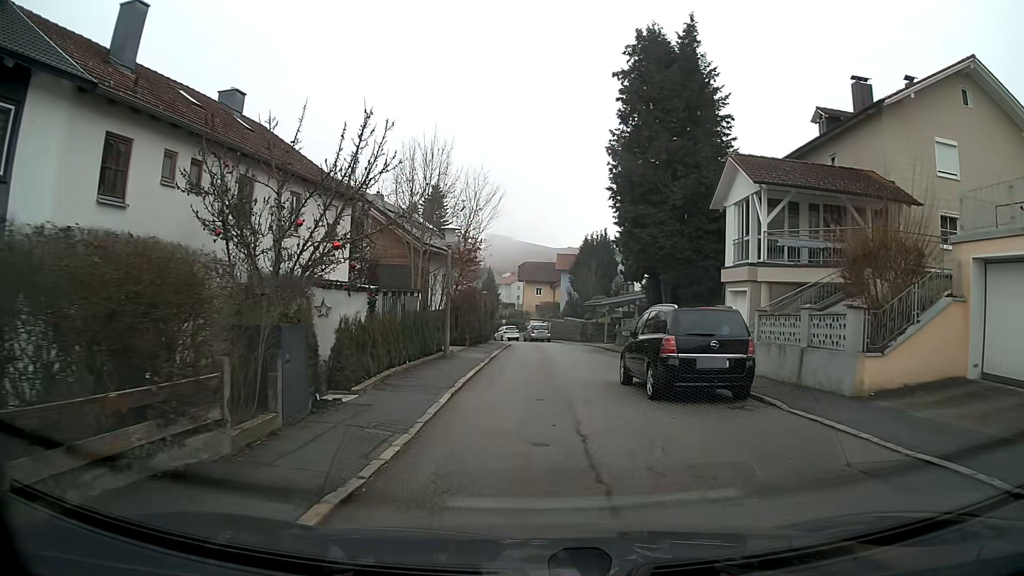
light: Day
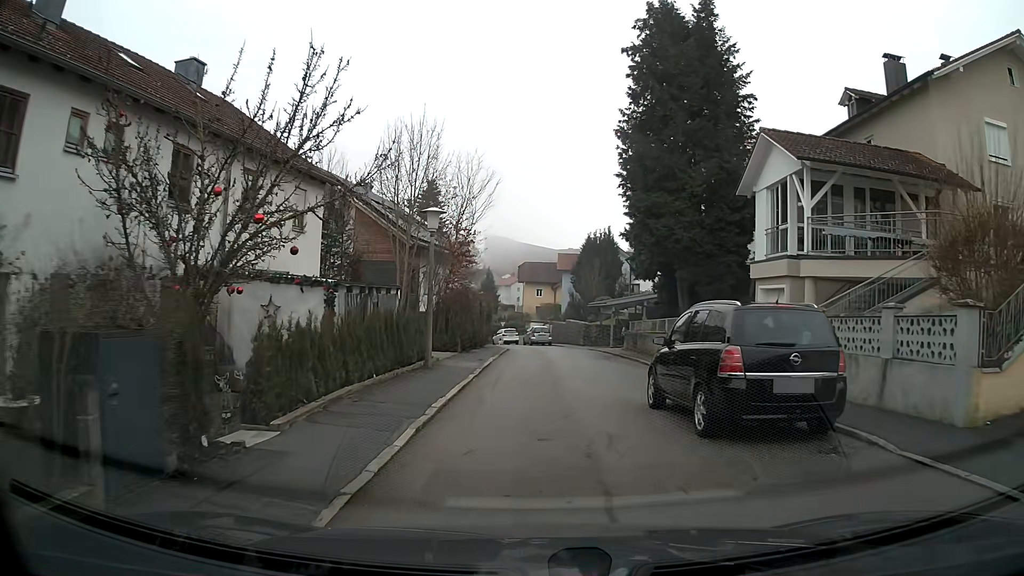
(0.0, +3.5) m; 0°
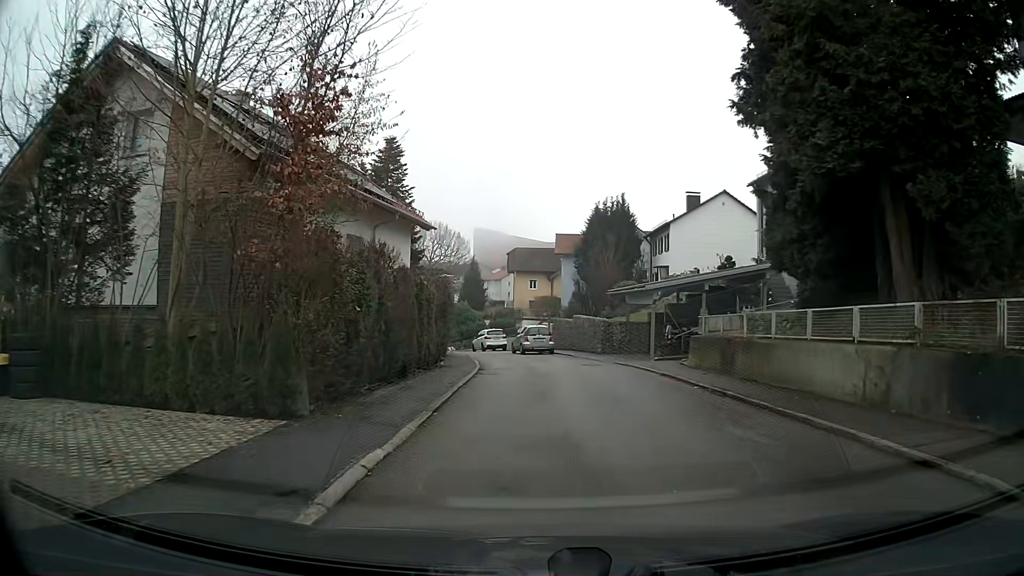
(+0.1, +17.4) m; +1°
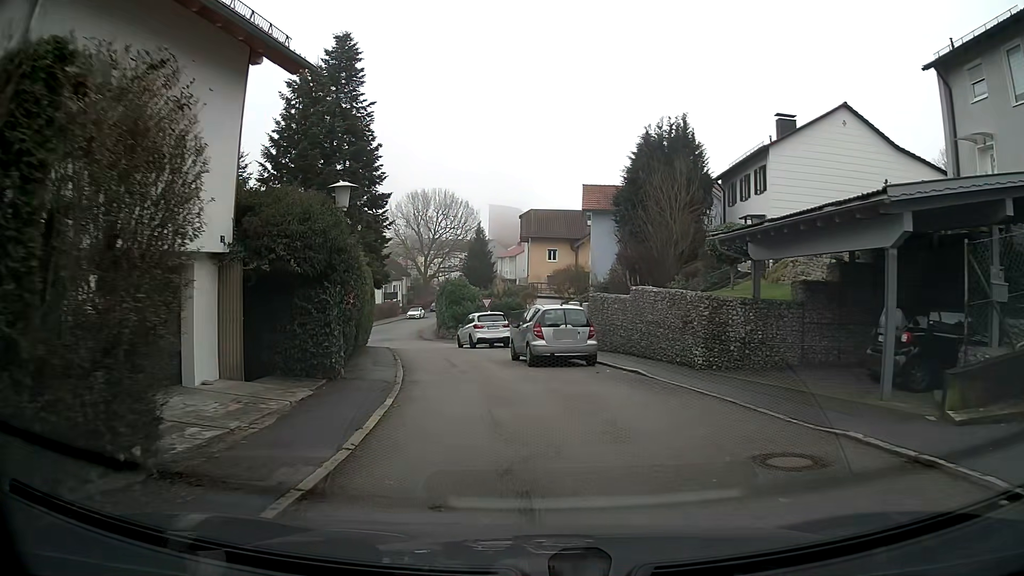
(-0.2, +18.9) m; -2°
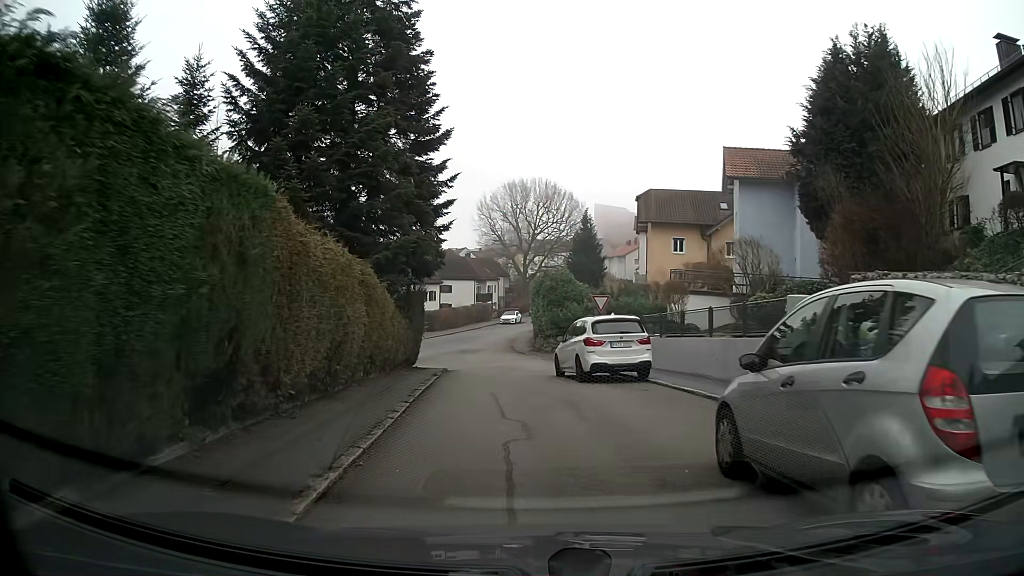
(-1.0, +13.9) m; -9°
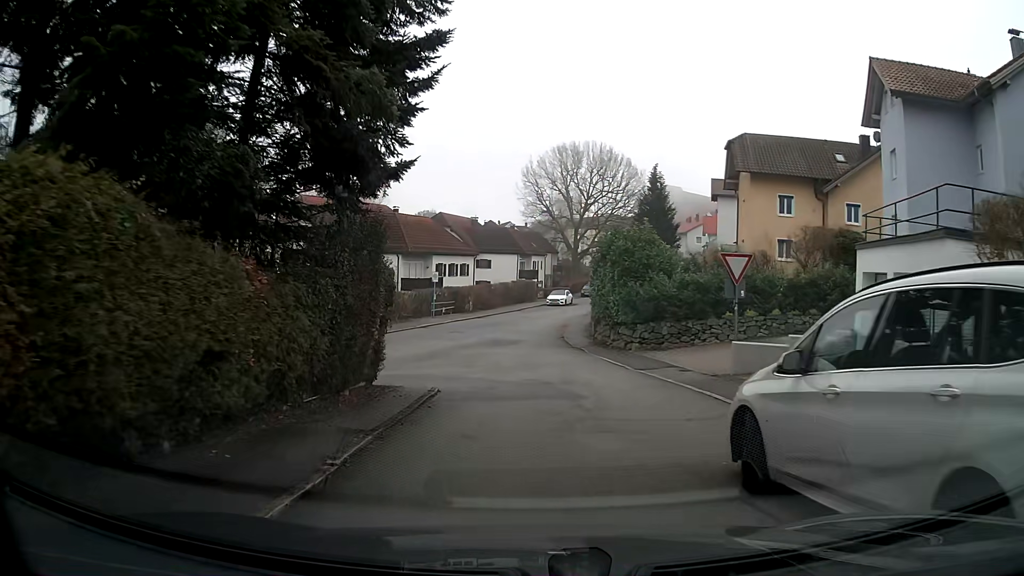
(-0.5, +14.0) m; -3°
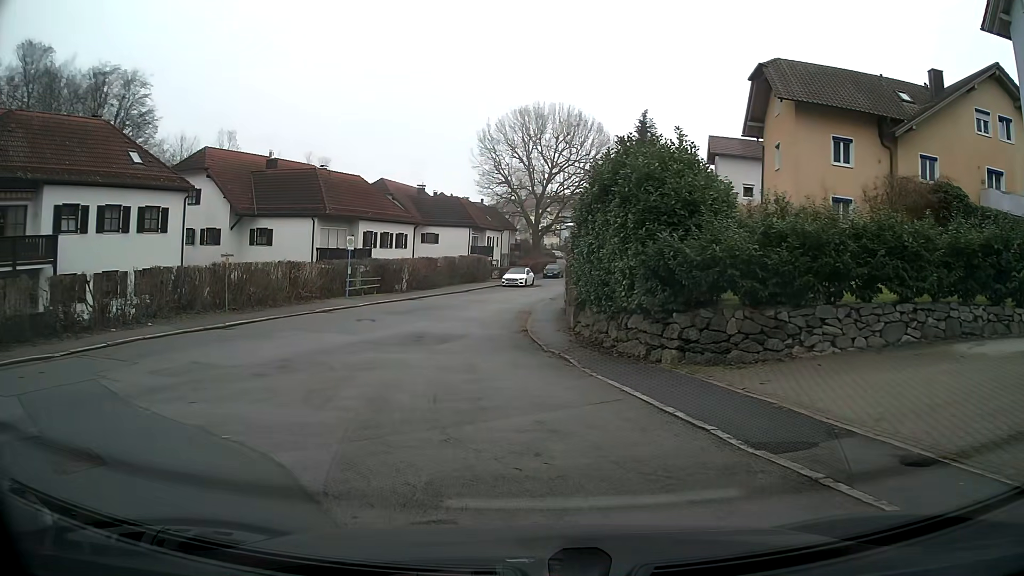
(+0.3, +12.3) m; +2°
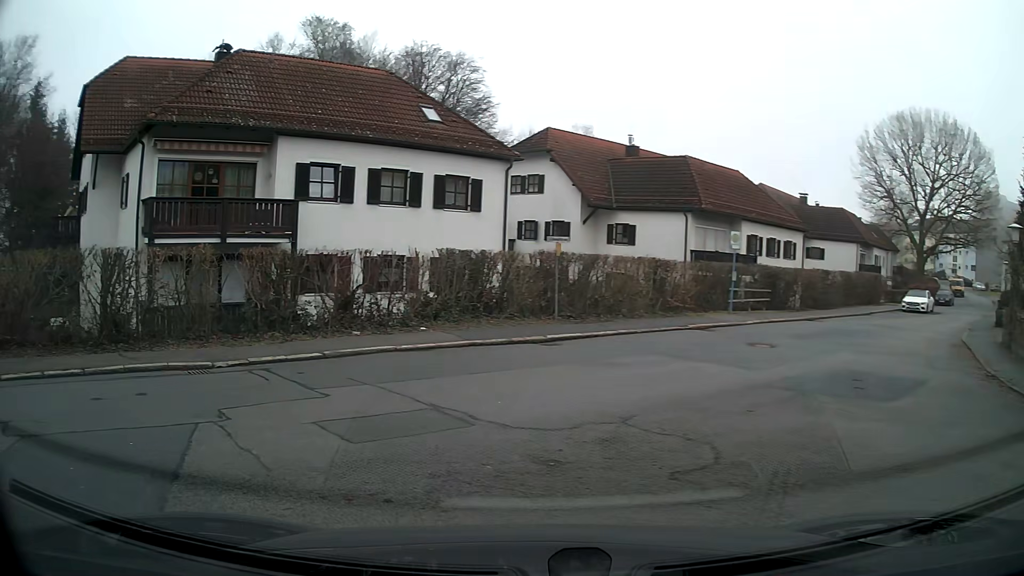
(-1.9, +7.8) m; -36°
(-6, +6) (-15, +2) (-24, -3) (-33, -8) (-42, -13) (-50, -18) (-60, -22) (-69, -26) (-78, -30) (-87, -34) m
